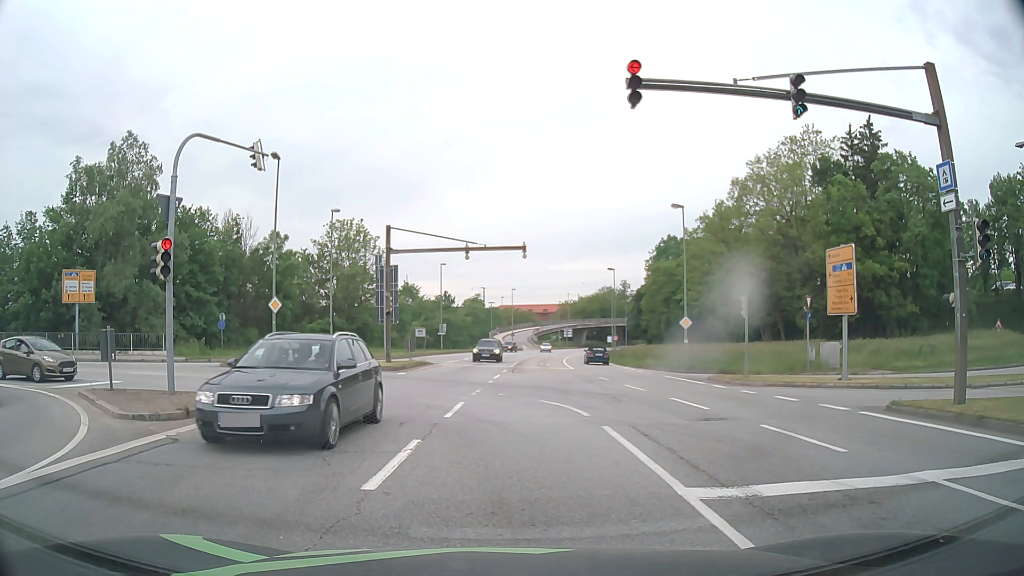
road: primary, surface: asphalt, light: Day
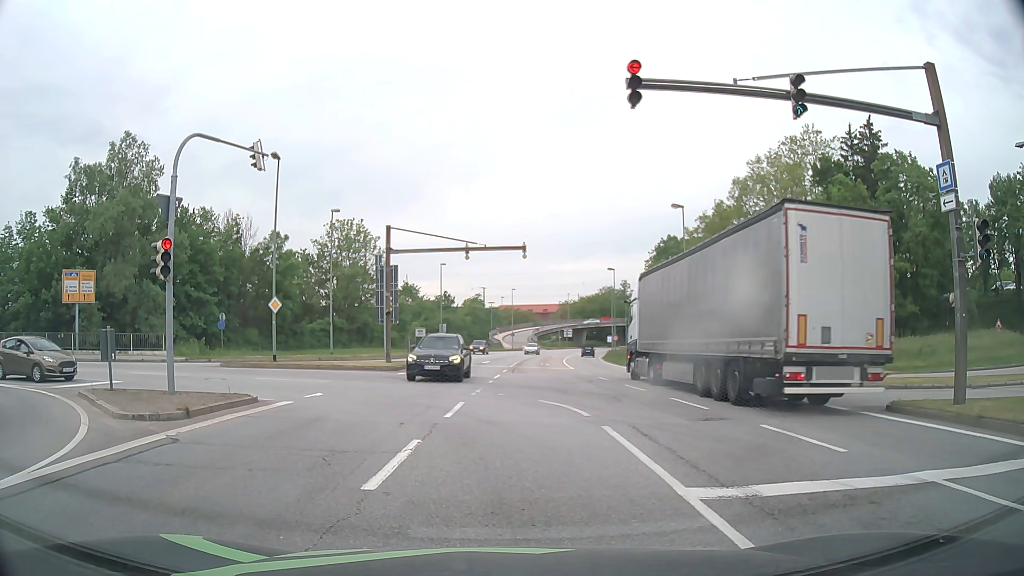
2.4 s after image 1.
(0.0, 0.0) m; 0°
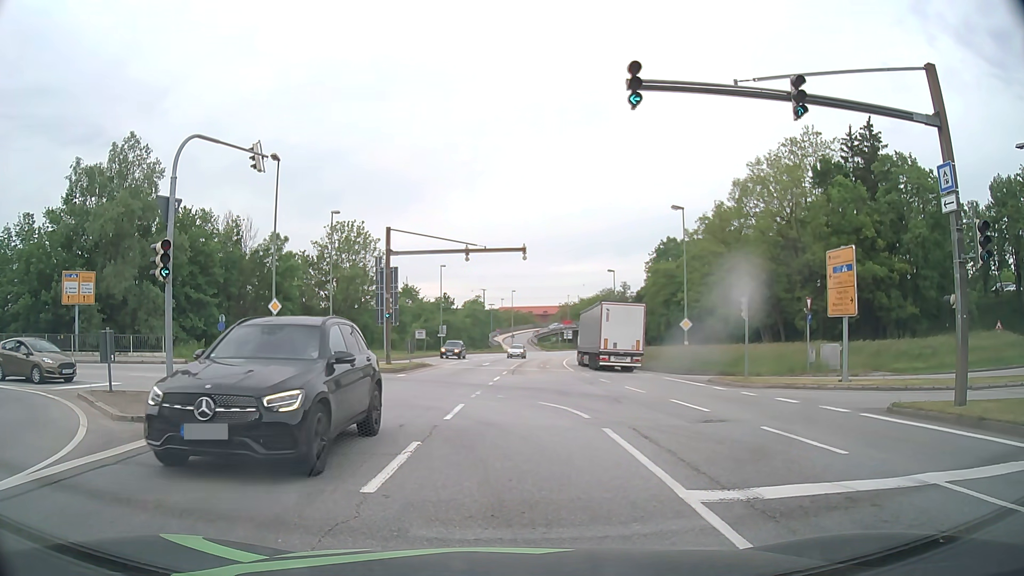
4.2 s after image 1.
(0.0, 0.0) m; 0°
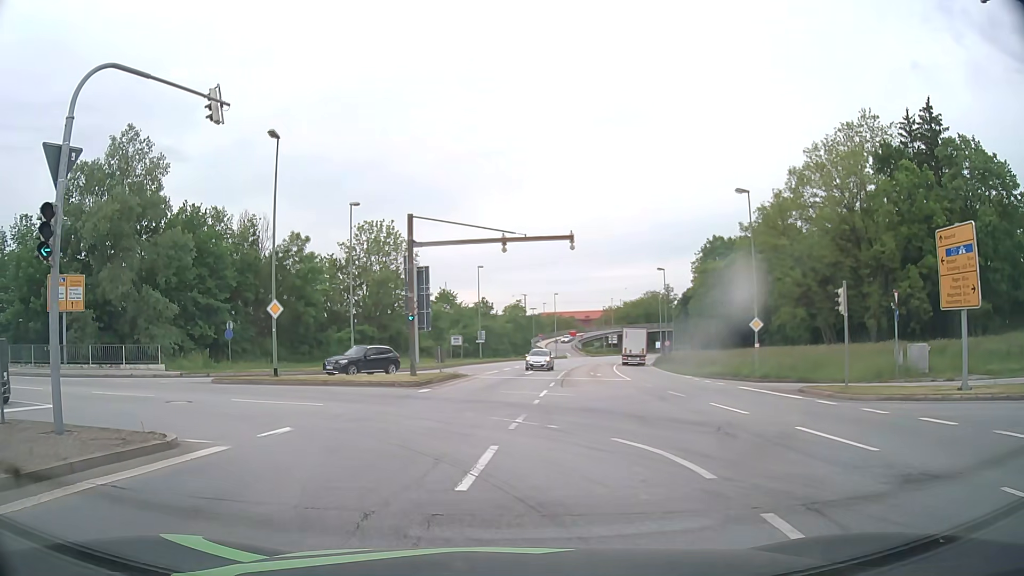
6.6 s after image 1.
(-0.1, +6.0) m; -4°
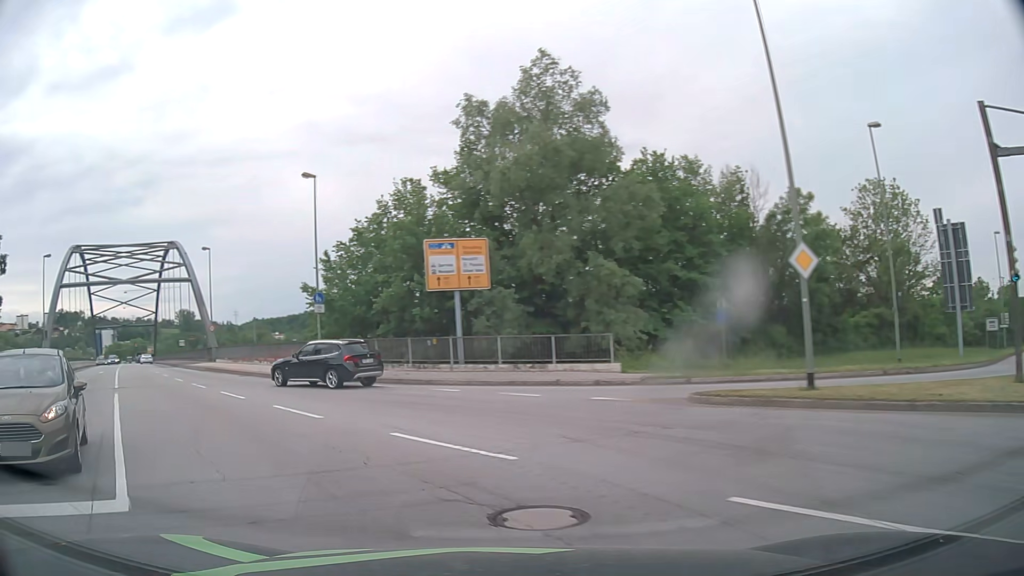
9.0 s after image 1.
(-4.0, +12.7) m; -41°
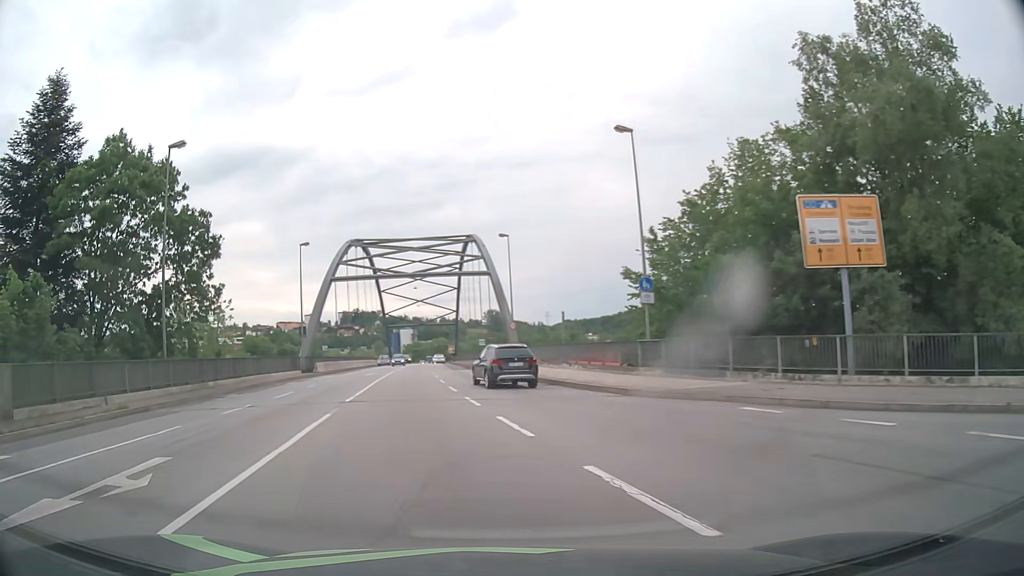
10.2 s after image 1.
(-2.1, +8.2) m; -27°
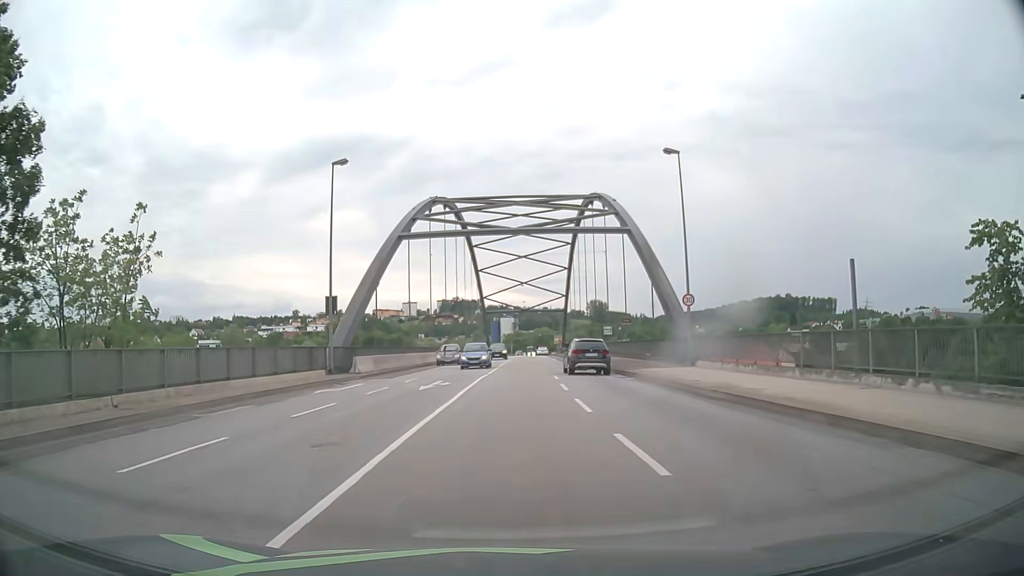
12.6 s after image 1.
(-3.0, +22.0) m; -8°
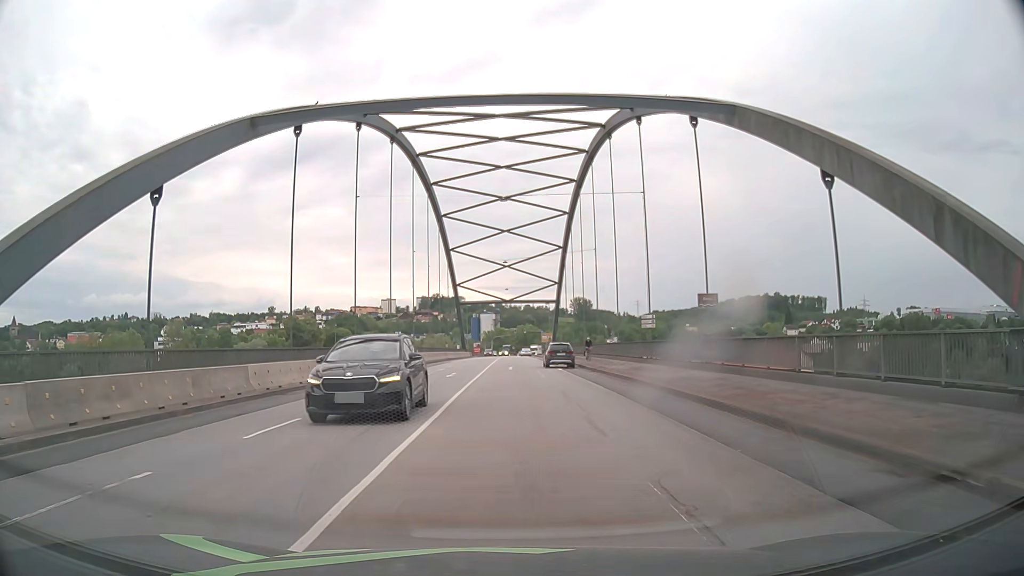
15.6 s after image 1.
(+0.4, +26.6) m; +2°
(0, +10) (0, +20) (0, +30) (0, +40) (0, +50) (0, +60) (0, +70) (0, +80) (+1, +90) (+1, +100) m
